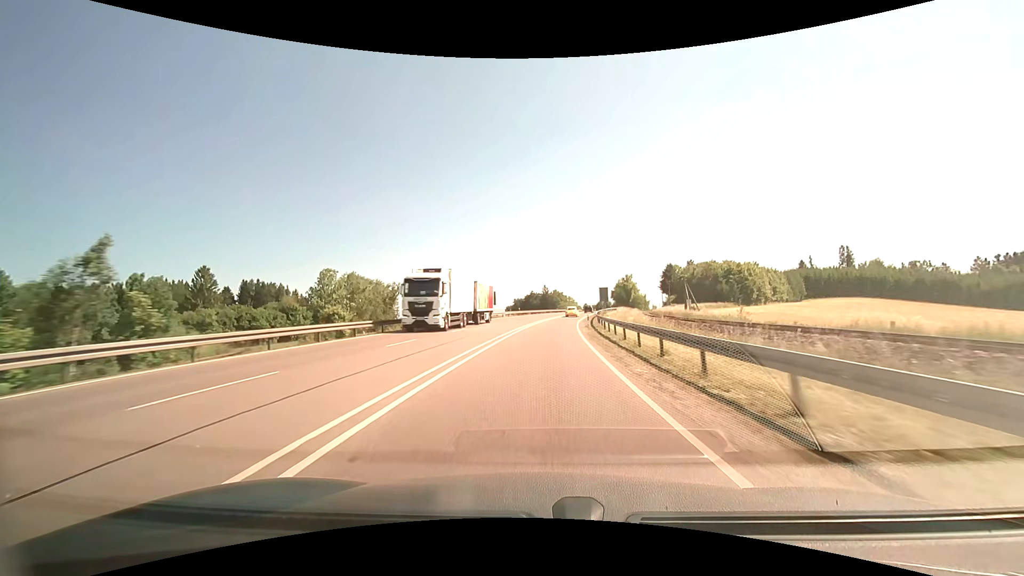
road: primary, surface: asphalt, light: Day
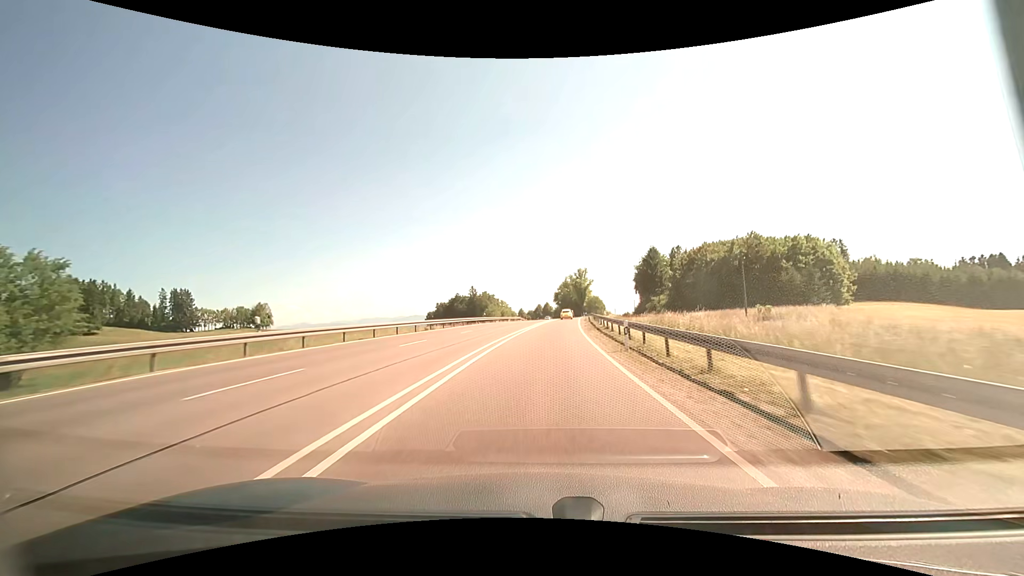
(+4.3, +68.4) m; +7°
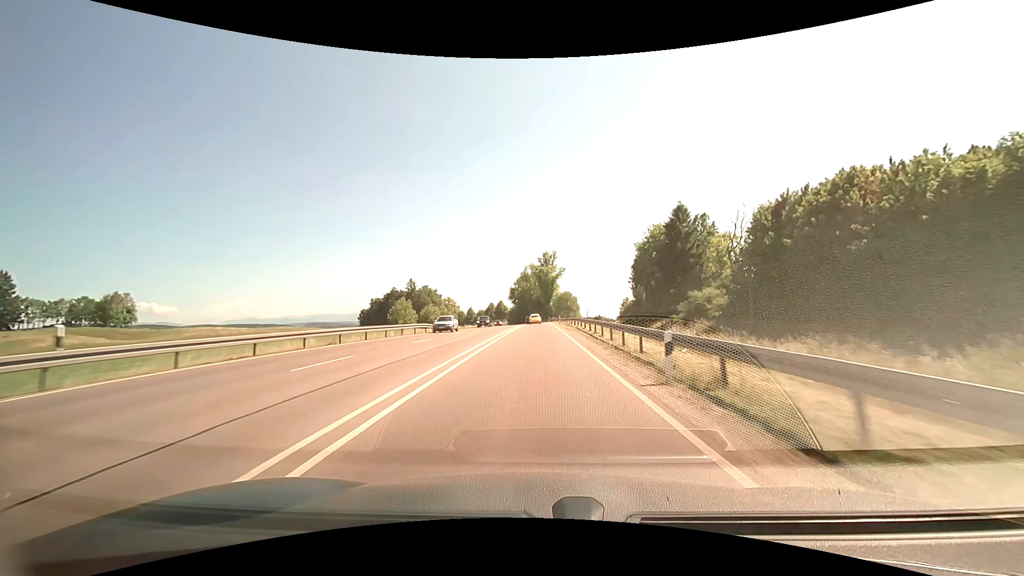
(+2.5, +53.9) m; +5°
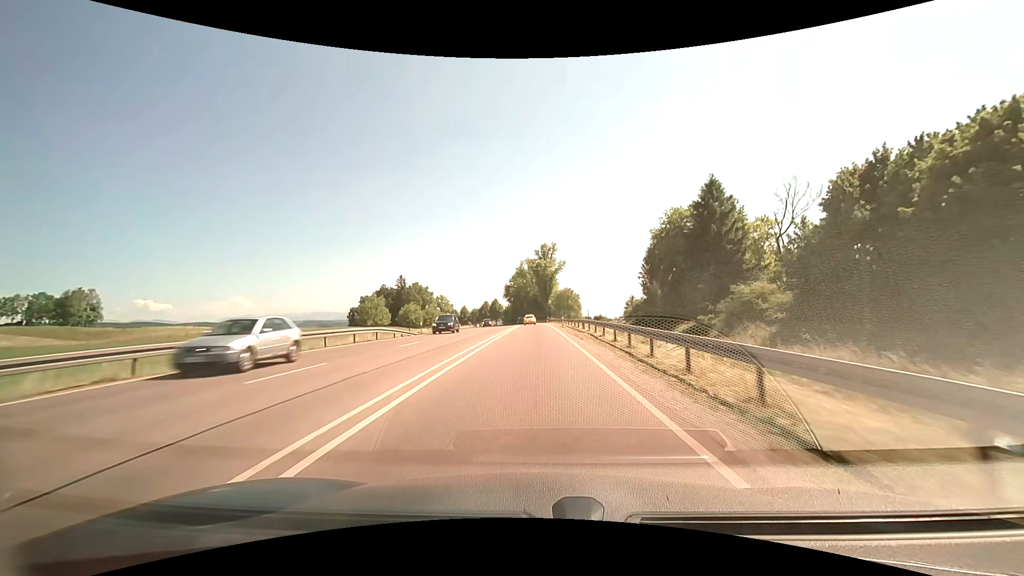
(+0.1, +13.5) m; +1°
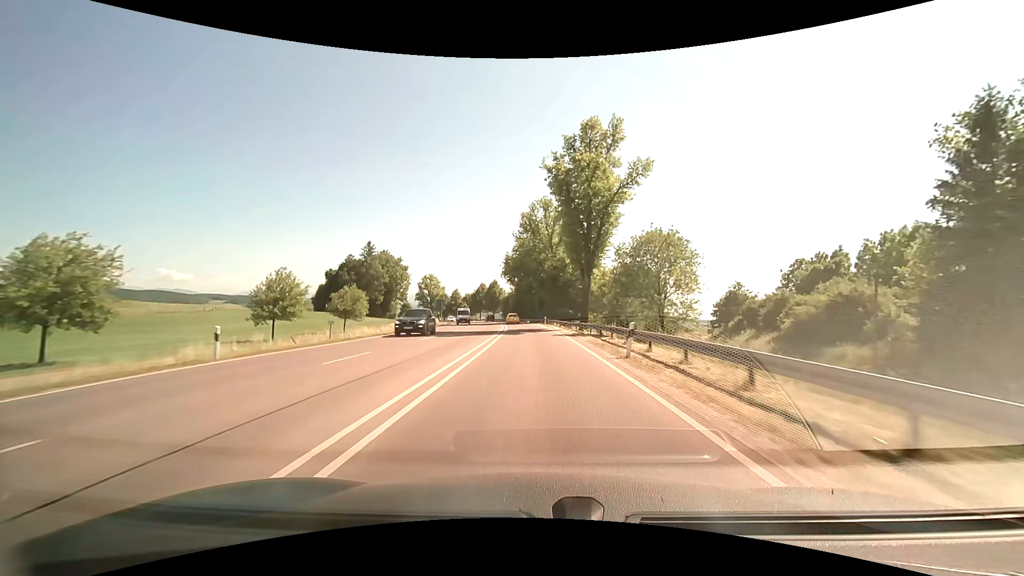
(+0.4, +67.7) m; -1°
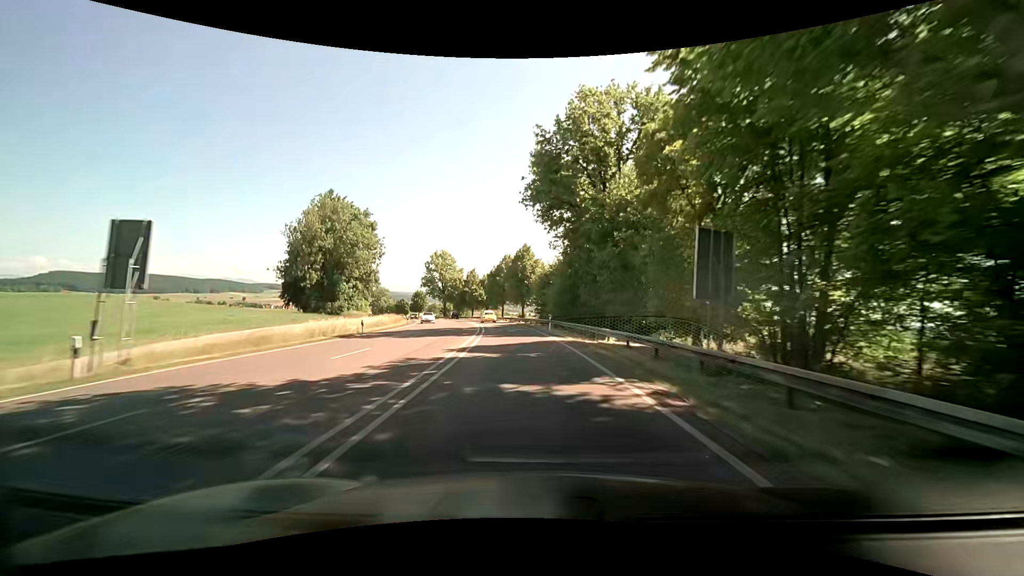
(-2.5, +69.2) m; -5°
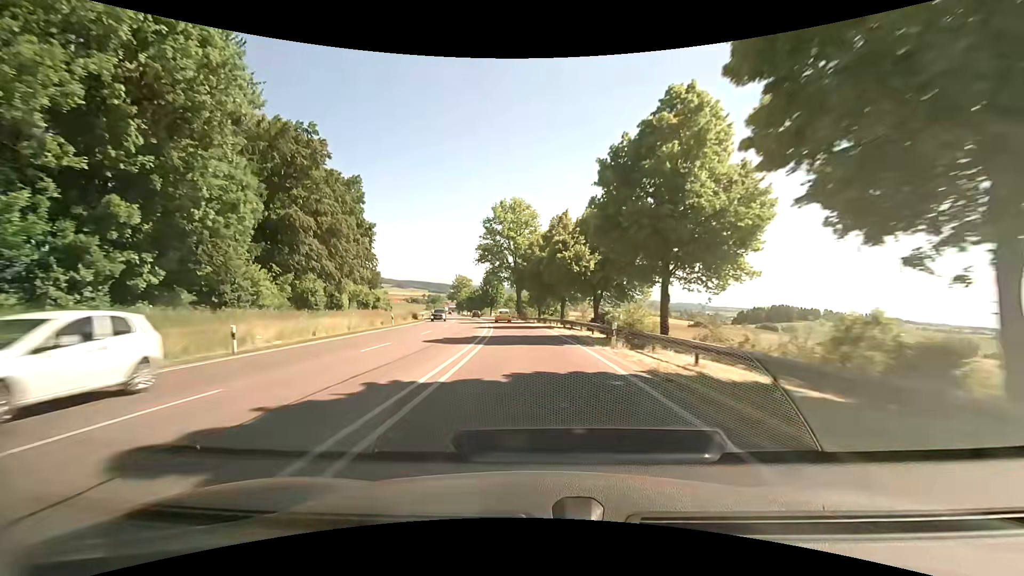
(-6.2, +69.6) m; -12°
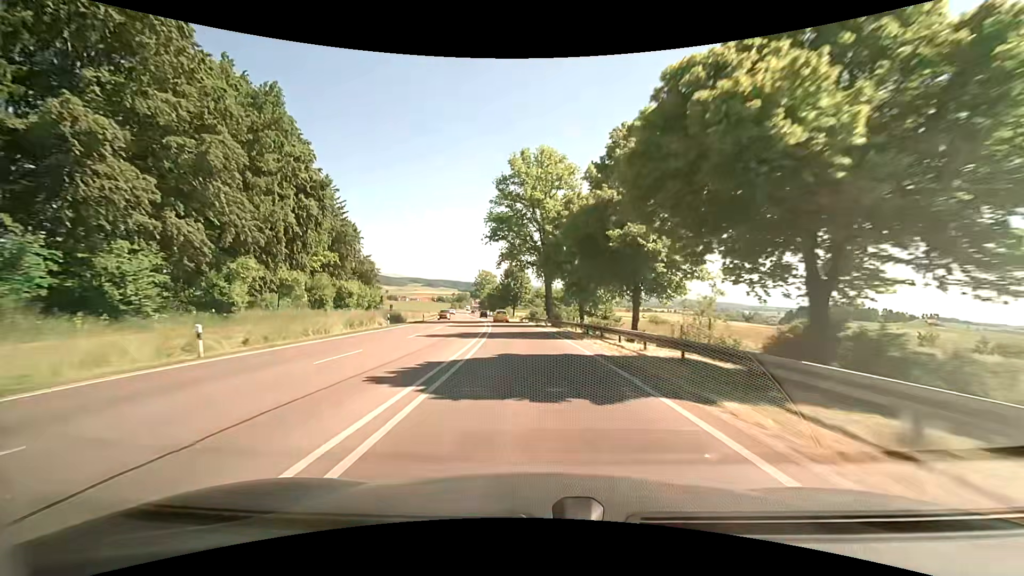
(-1.1, +27.3) m; -4°
(0, +10) (0, +20) (-1, +30) (-2, +40) (-2, +50) (-3, +60) (-4, +70) (-5, +80) (-7, +90) (-8, +100) m
